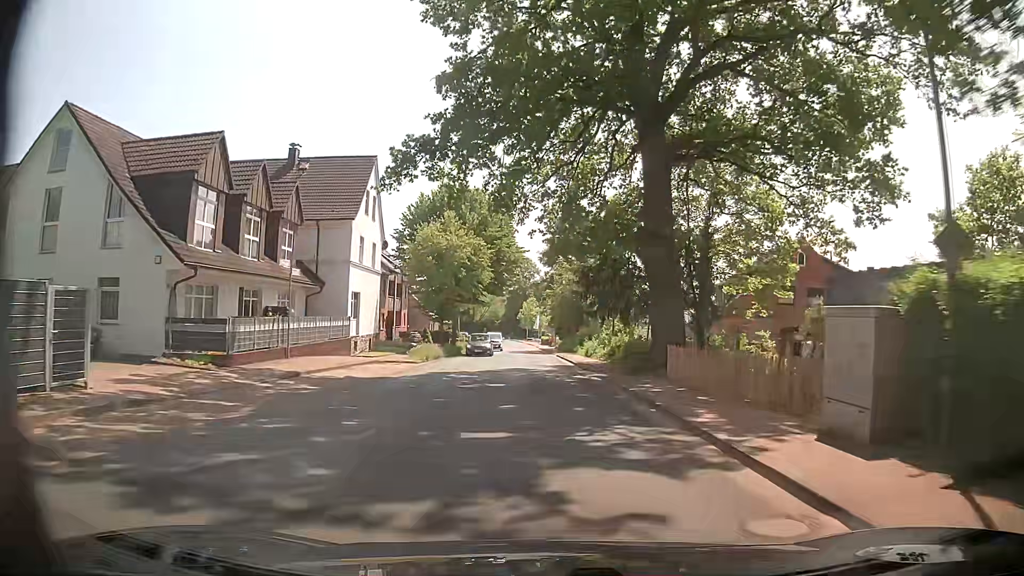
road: tertiary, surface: asphalt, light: Day
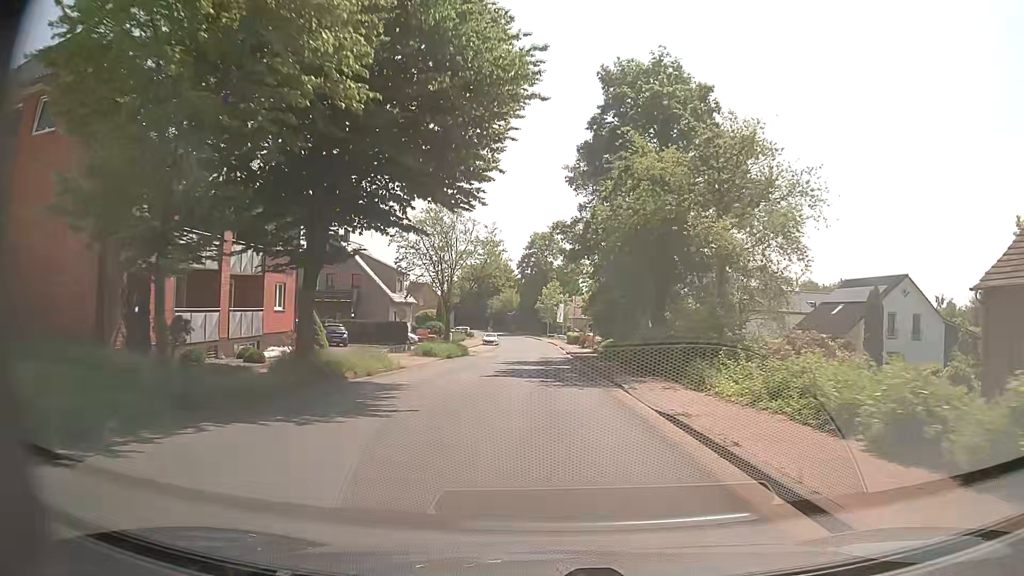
(-0.3, +38.4) m; -1°
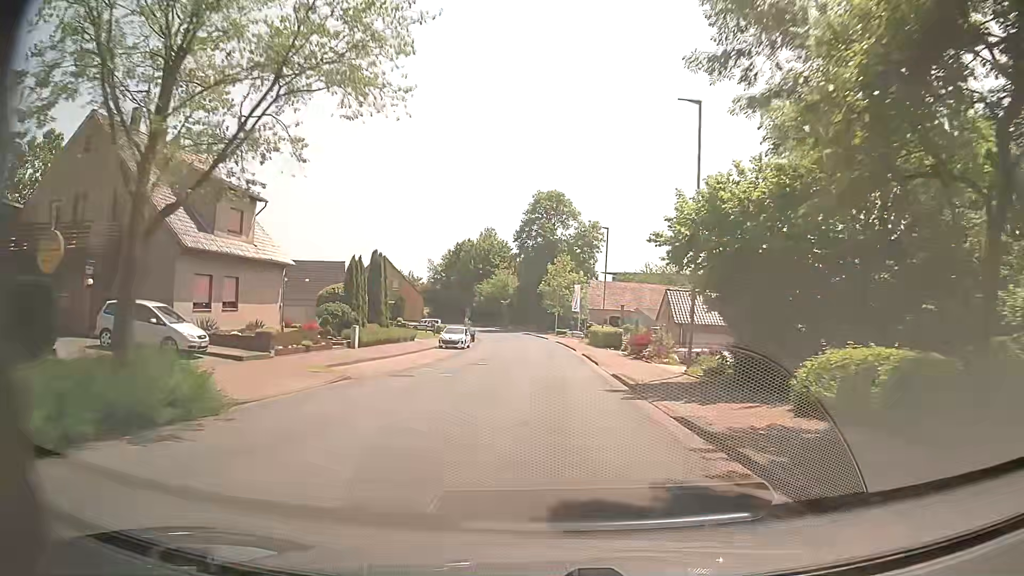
(0.0, +38.4) m; -1°
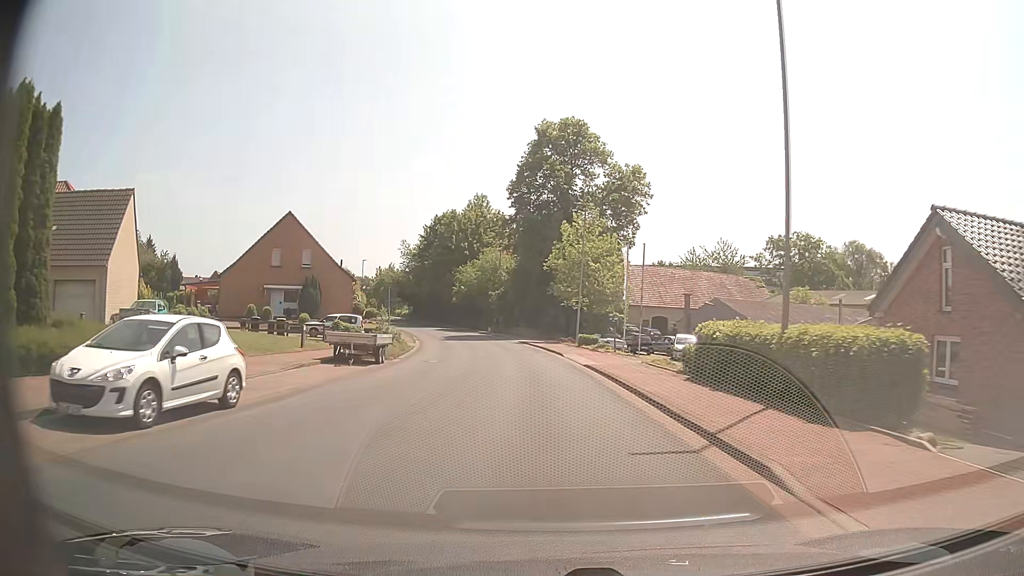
(+0.2, +38.2) m; 0°
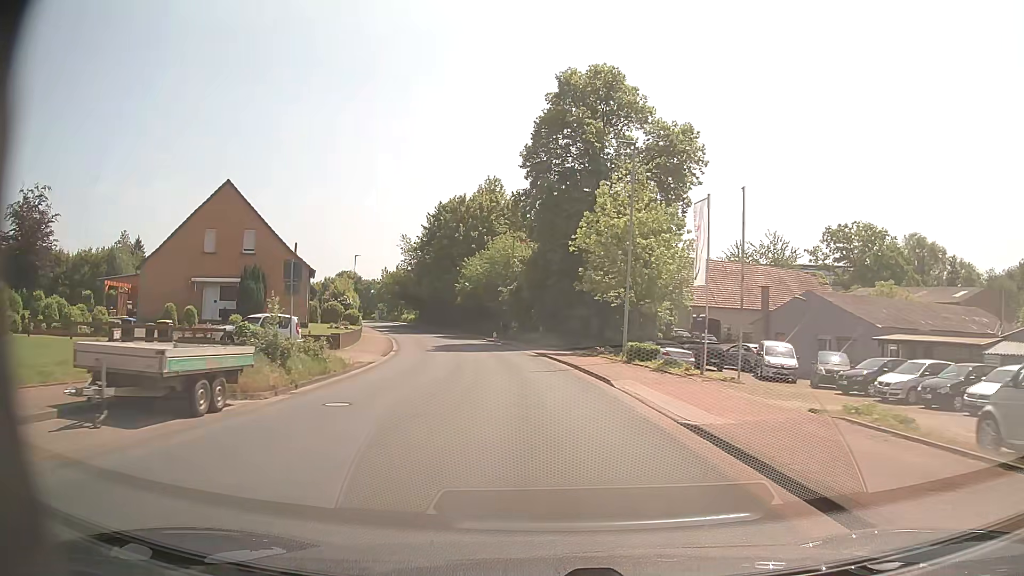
(-0.3, +15.2) m; -2°
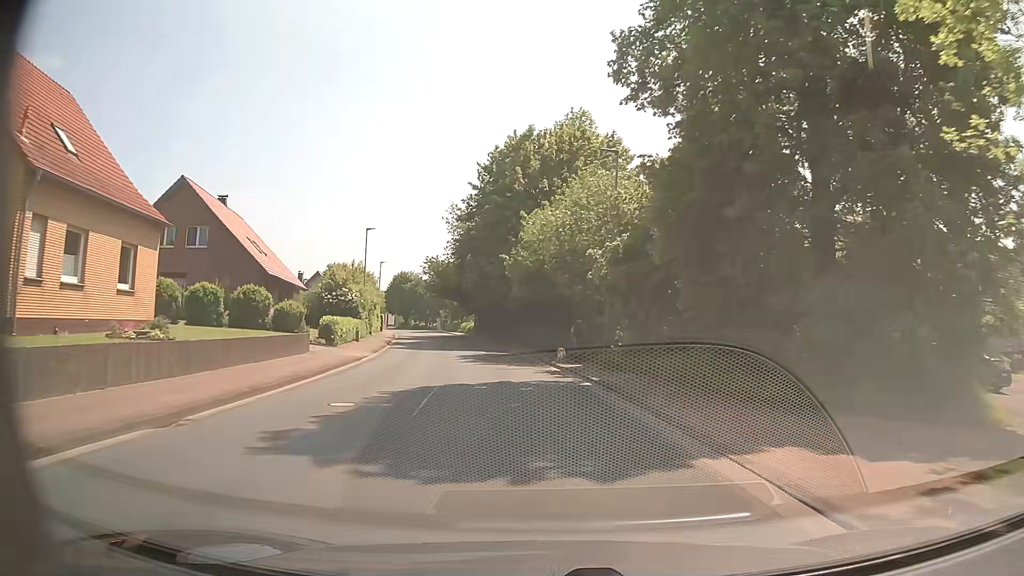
(-1.8, +30.2) m; -7°
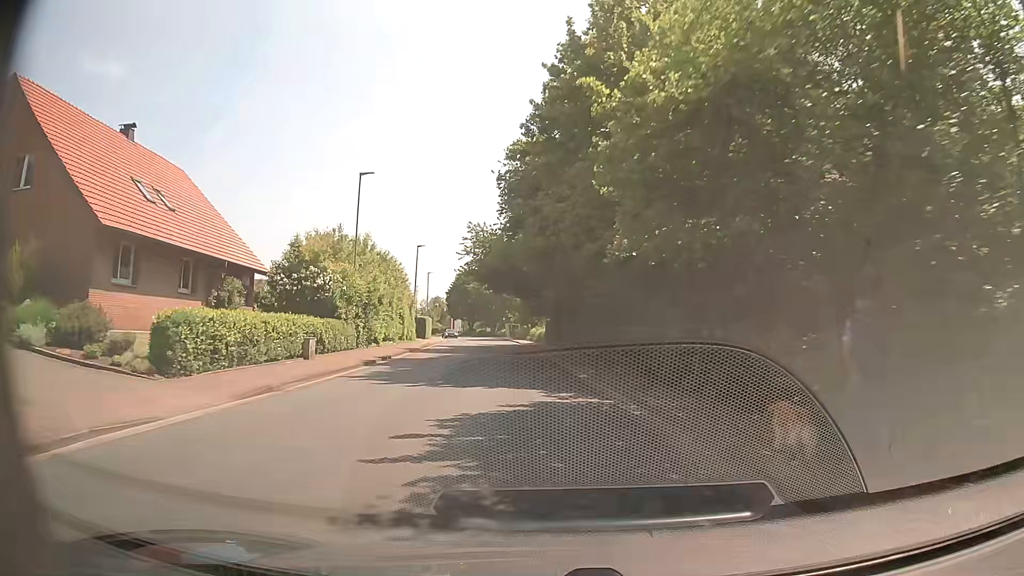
(-1.3, +22.5) m; -7°
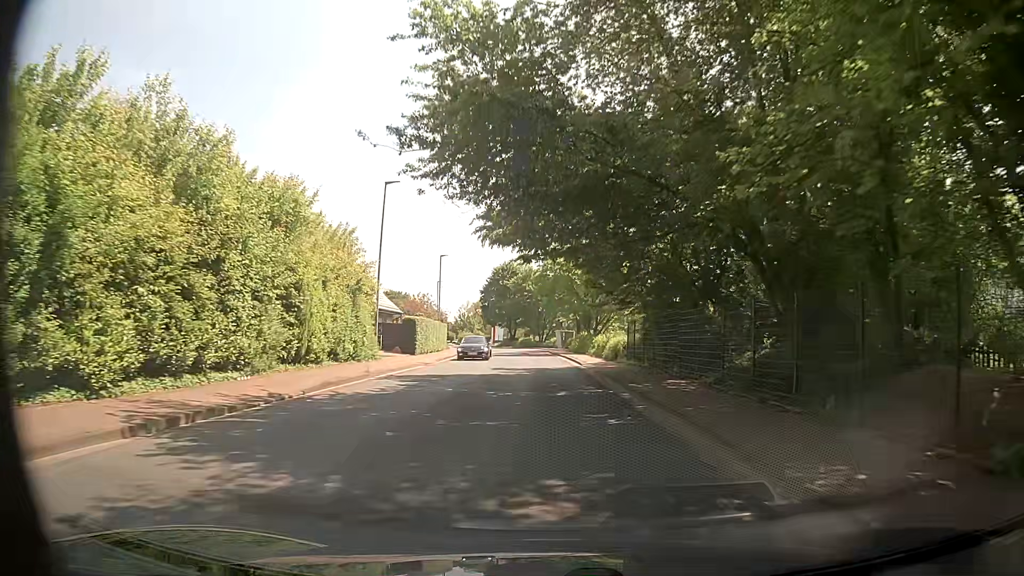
(-1.6, +30.1) m; -5°
(0, +10) (0, +20) (-1, +30) (-1, +40) (-1, +50) (-2, +60) (-3, +70) (-4, +80) (-6, +90) (-8, +99) m
